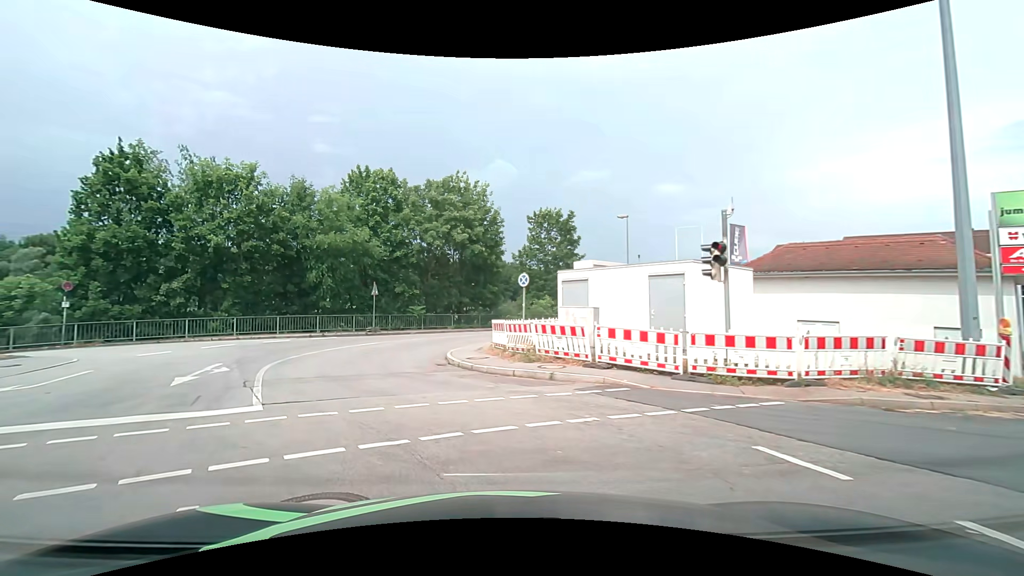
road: unclassified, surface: asphalt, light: Day
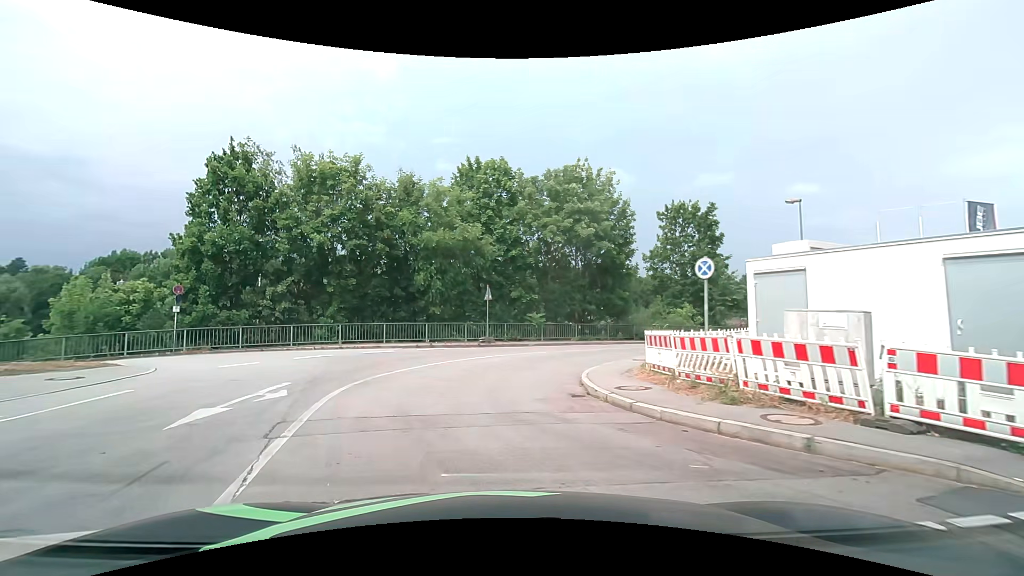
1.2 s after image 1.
(-0.7, +5.2) m; -15°
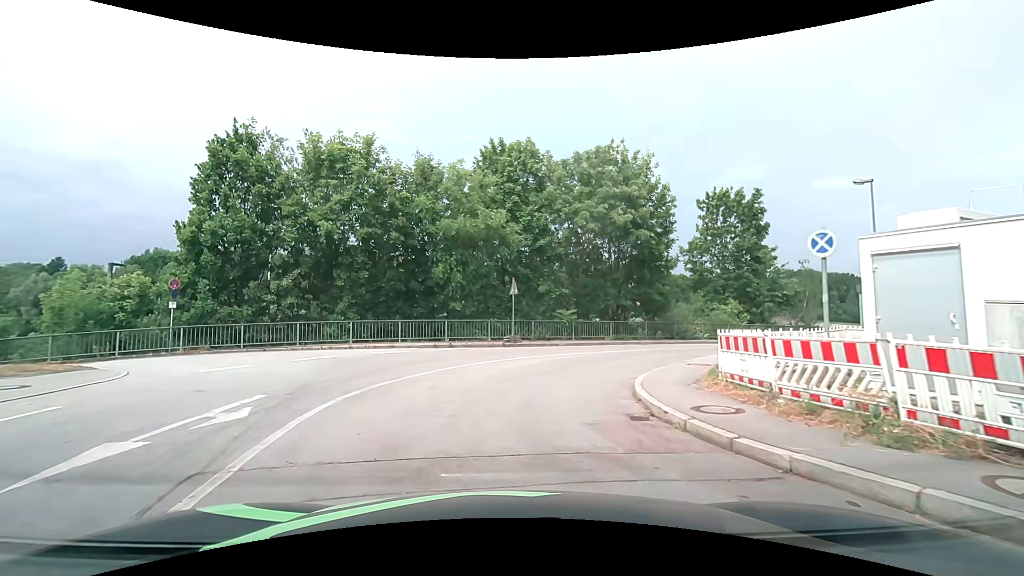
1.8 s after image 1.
(0.0, +2.7) m; -2°
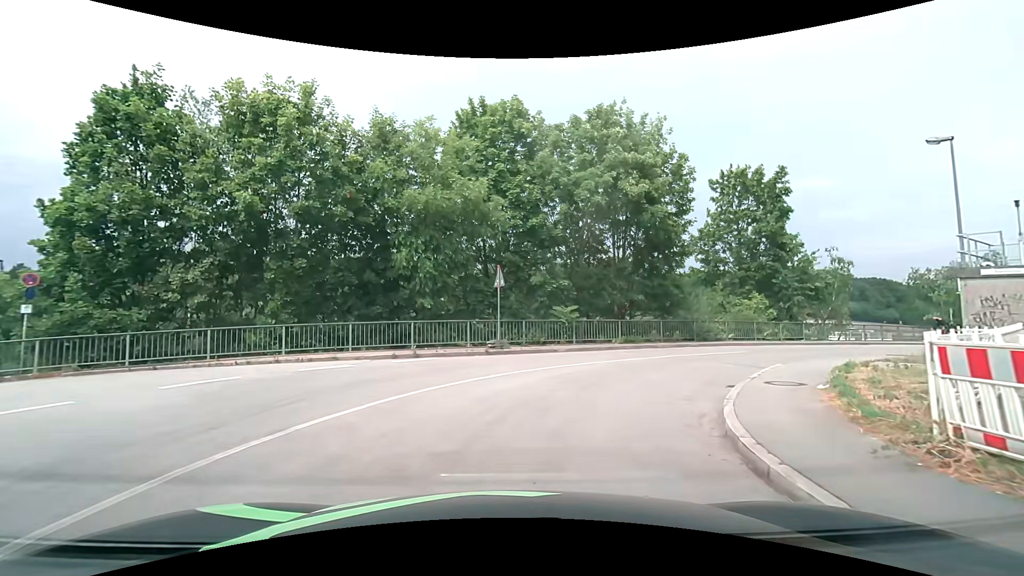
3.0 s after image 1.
(+0.1, +5.4) m; +1°
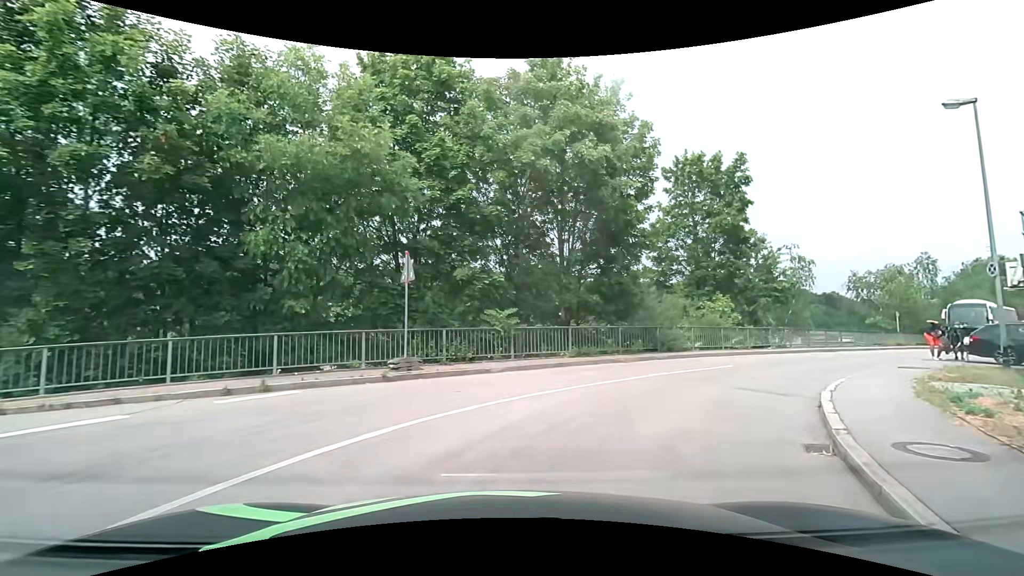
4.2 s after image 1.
(+0.3, +5.5) m; +6°
(+2, +10) (+9, +17) (+17, +23) (+25, +29) (+33, +35) (+41, +41) (+50, +46) (+58, +52) (+66, +58) (+74, +64) m
